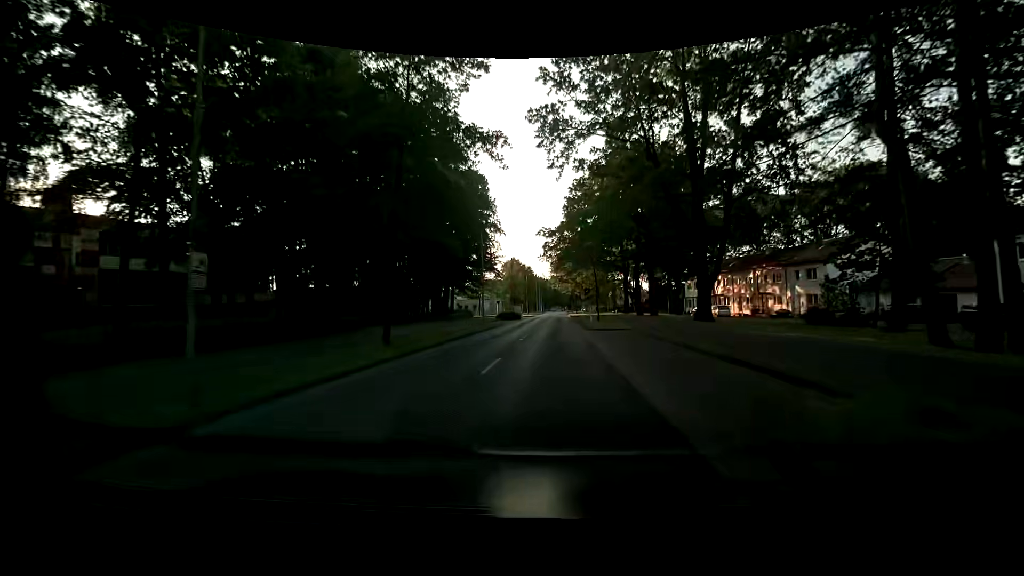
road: tertiary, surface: asphalt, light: Day
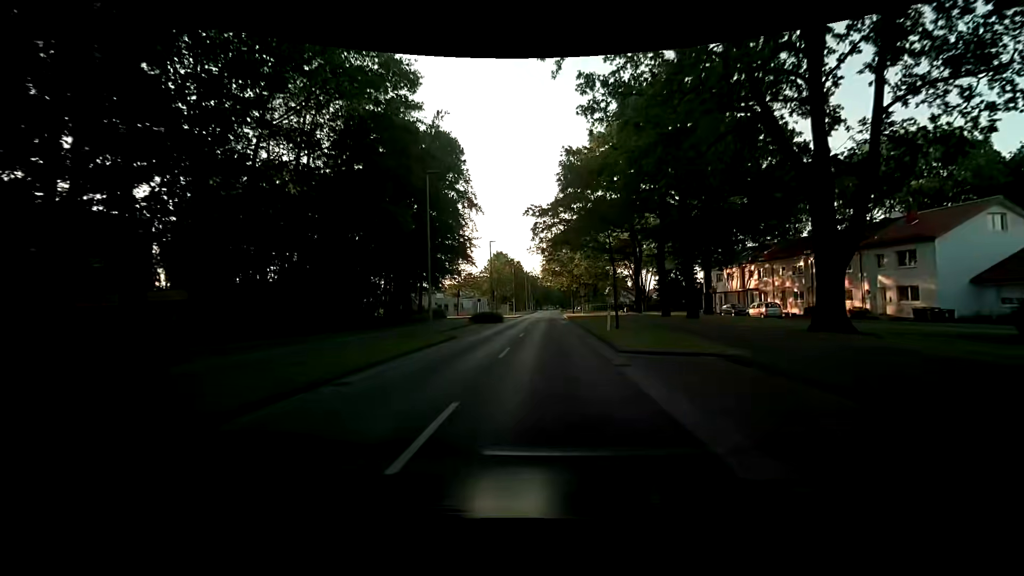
(0.0, +15.3) m; 0°
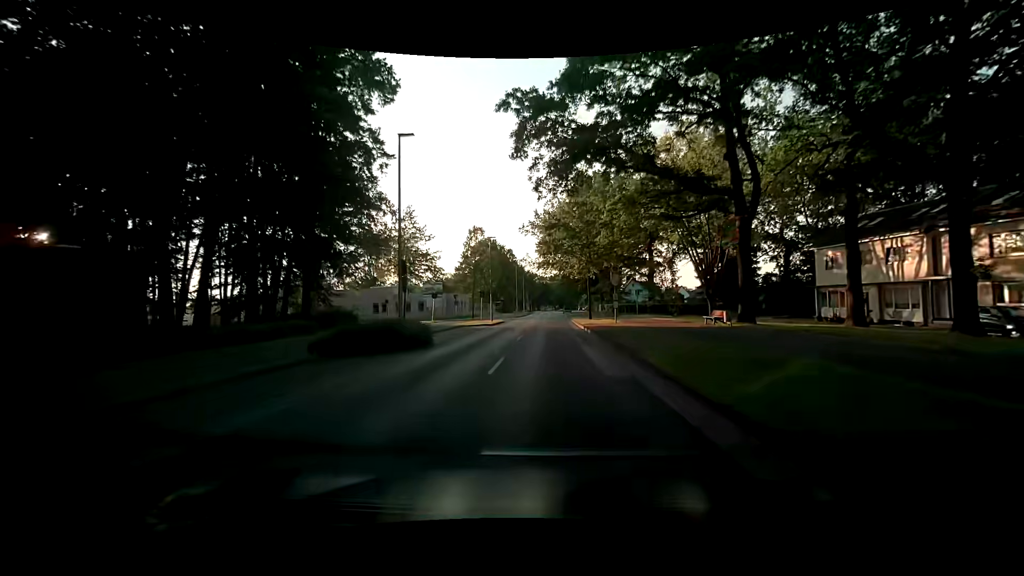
(+0.3, +30.7) m; +1°
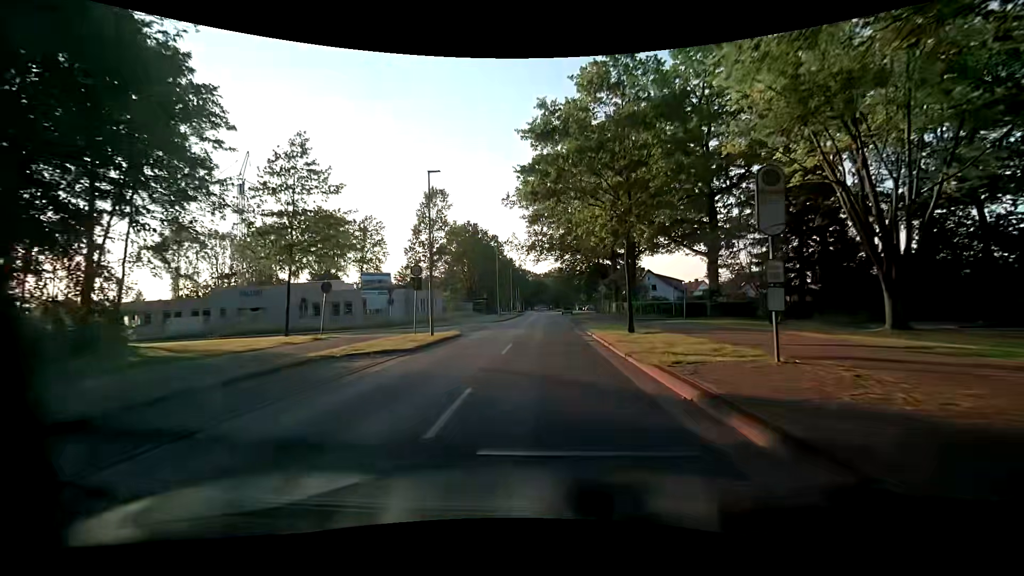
(0.0, +22.9) m; 0°
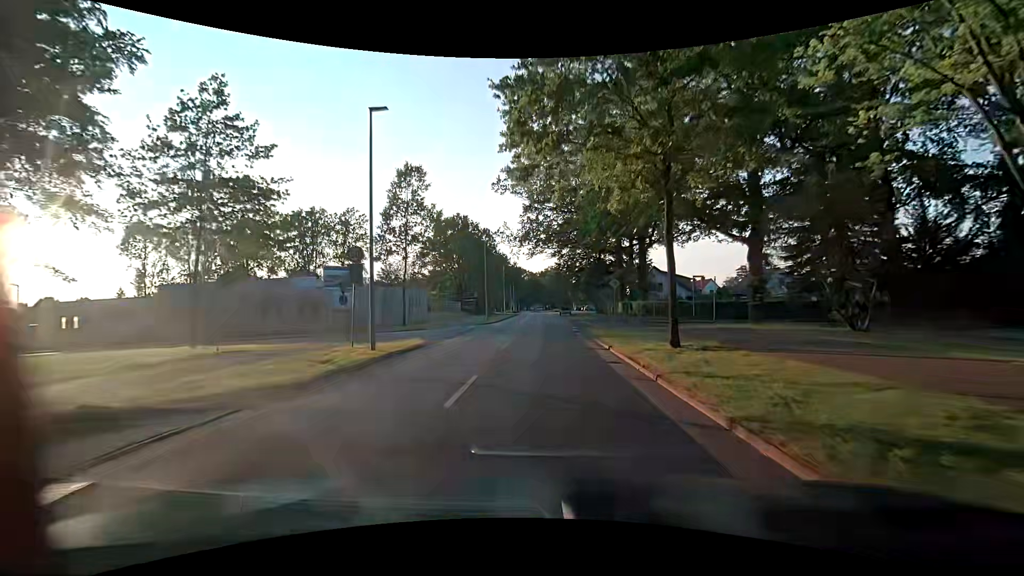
(+0.1, +7.6) m; 0°
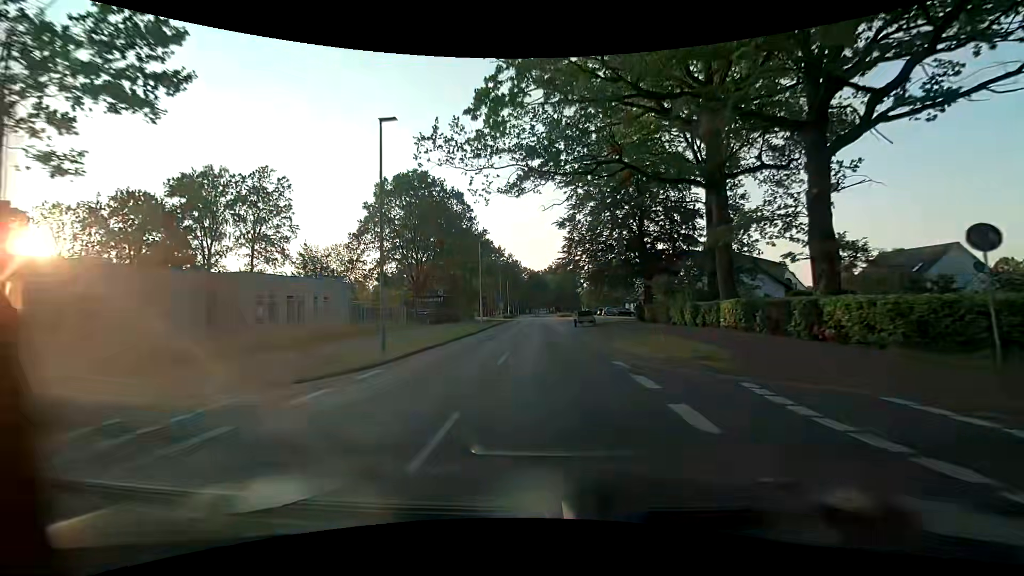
(+0.3, +30.6) m; 0°
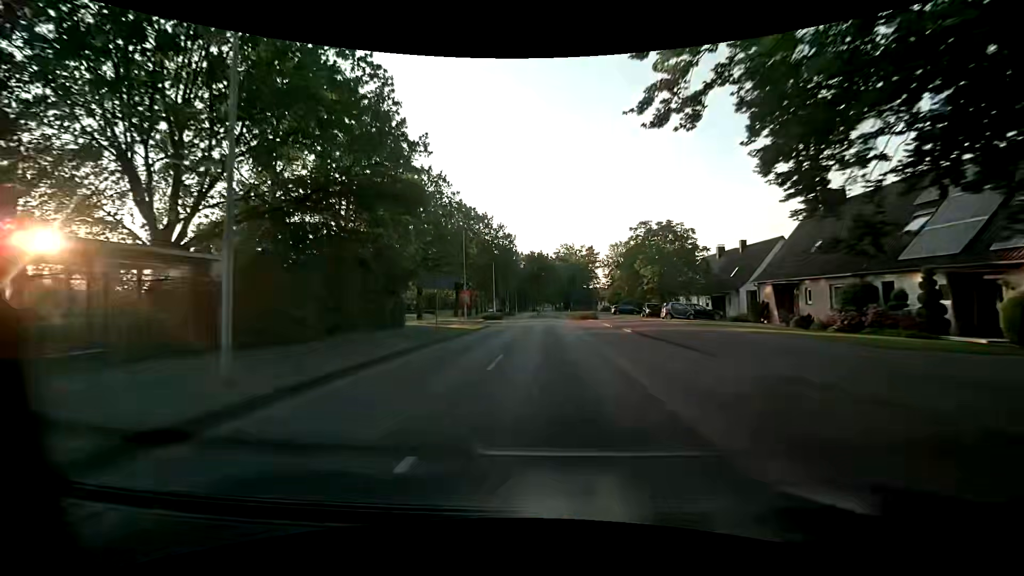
(-0.5, +38.3) m; -1°
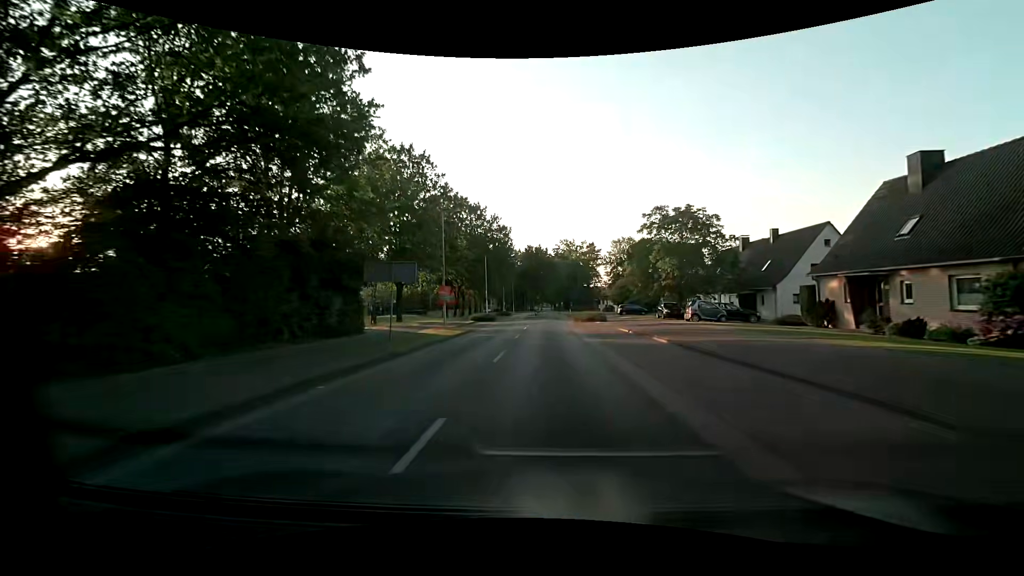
(0.0, +7.7) m; 0°
(0, +10) (0, +20) (0, +30) (+1, +40) (+1, +50) (+2, +60) (+2, +70) (+2, +80) (+2, +90) (+2, +100) m
